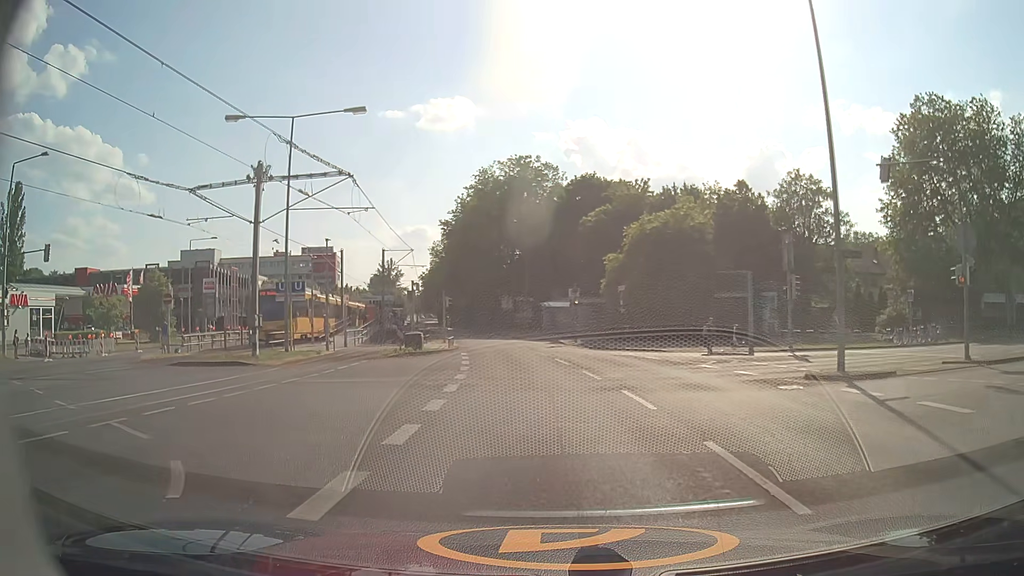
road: secondary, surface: asphalt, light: Day
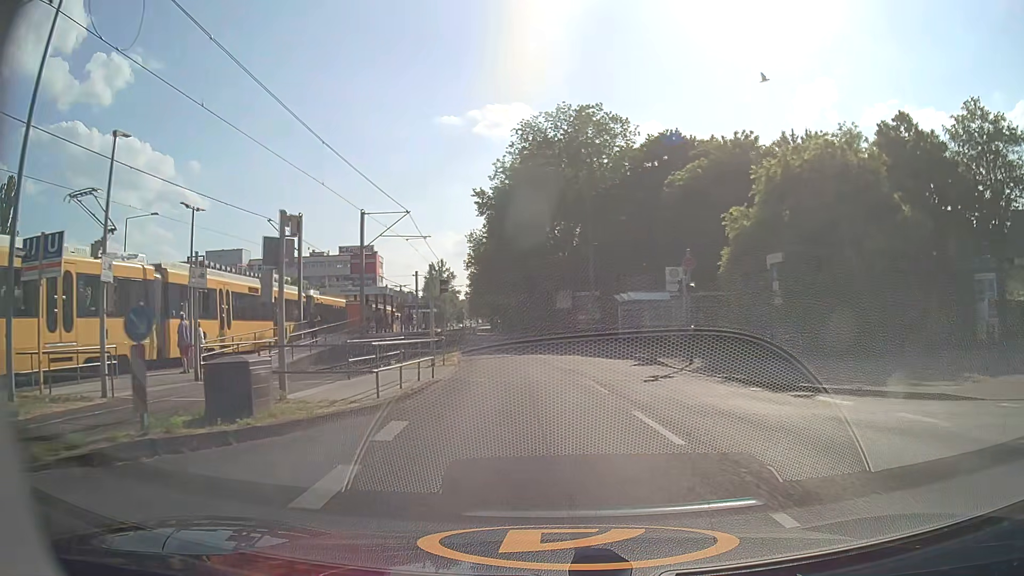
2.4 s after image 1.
(-0.7, +21.7) m; -5°
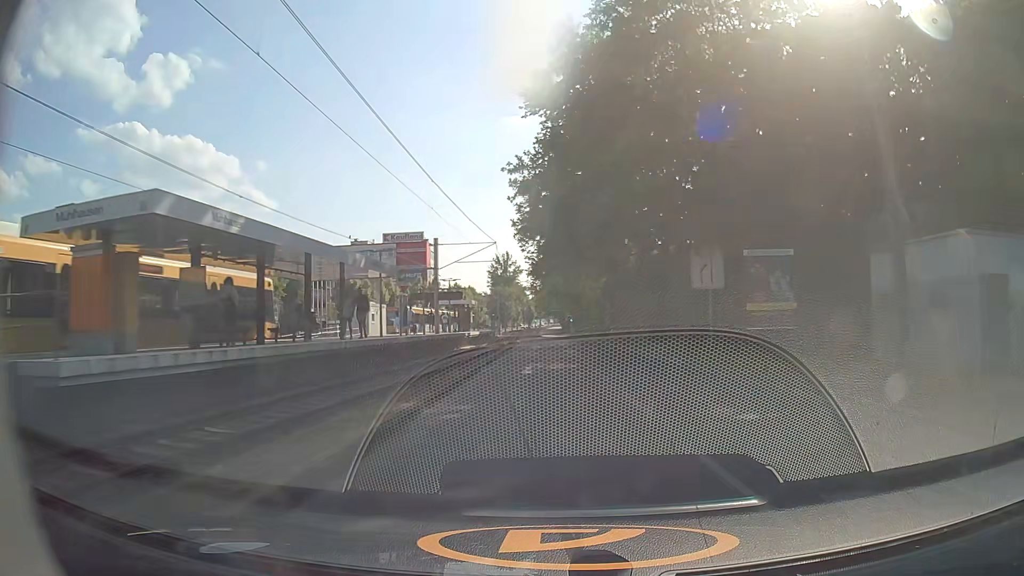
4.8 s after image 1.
(-1.9, +29.9) m; -6°
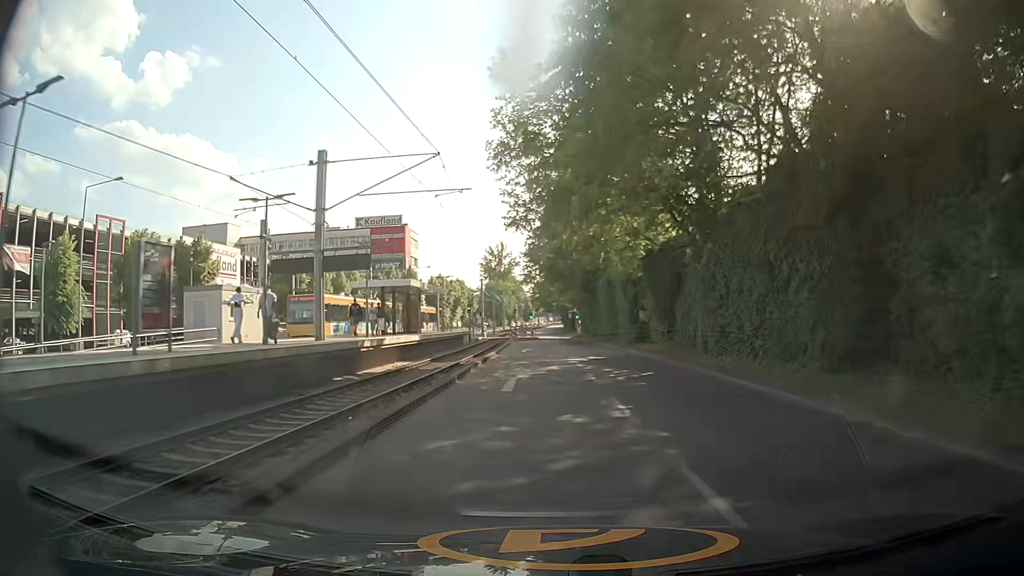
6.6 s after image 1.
(-0.1, +25.0) m; 0°
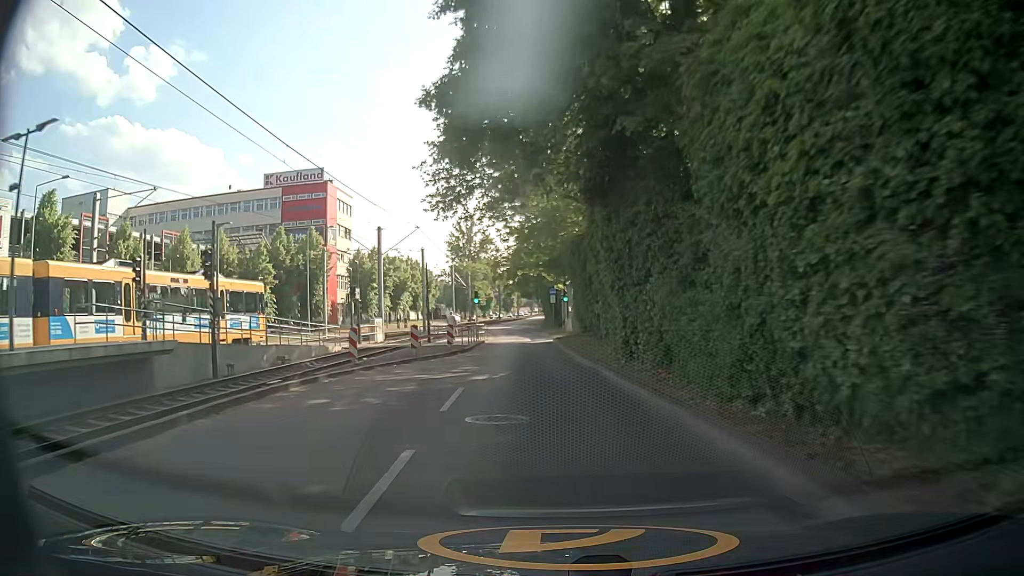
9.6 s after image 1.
(+1.3, +41.6) m; +1°
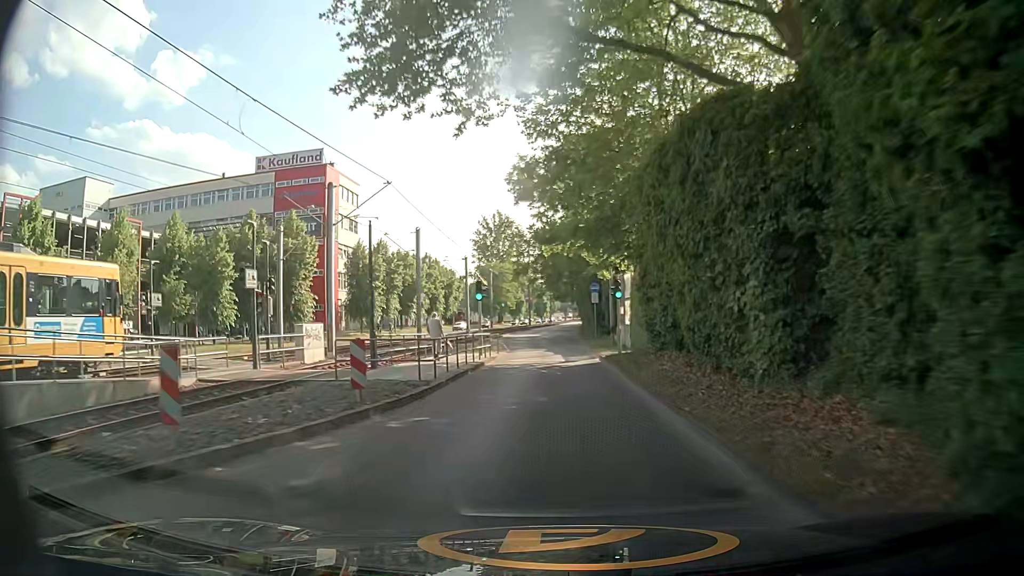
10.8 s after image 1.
(-0.6, +16.0) m; -3°
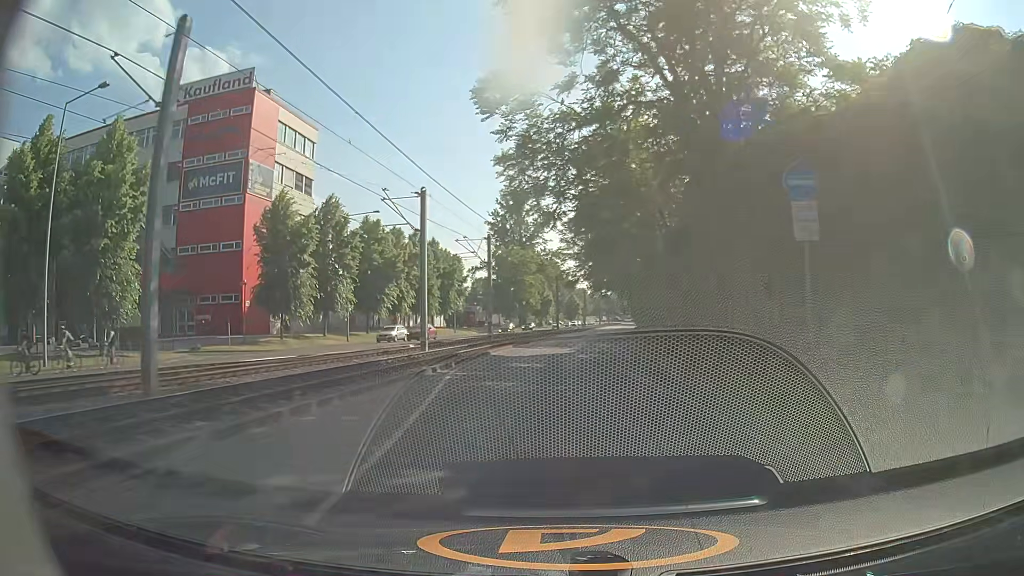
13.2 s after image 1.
(-0.8, +32.8) m; -3°
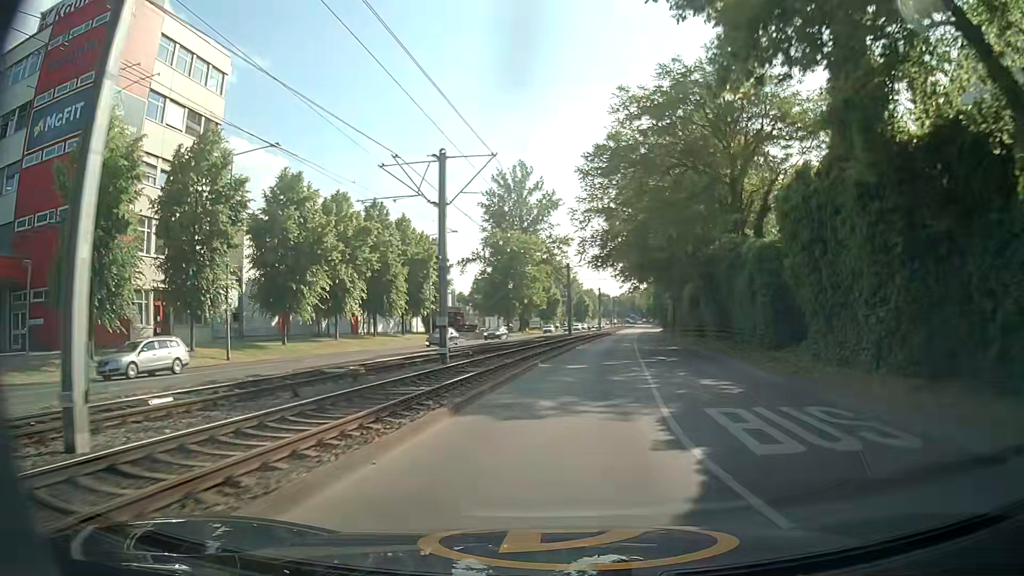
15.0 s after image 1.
(-0.4, +24.6) m; -1°
(0, +10) (+1, +20) (+2, +30) (+3, +40) (+5, +50) (+6, +60) (+7, +70) (+9, +79) (+10, +89) (+12, +99) m
